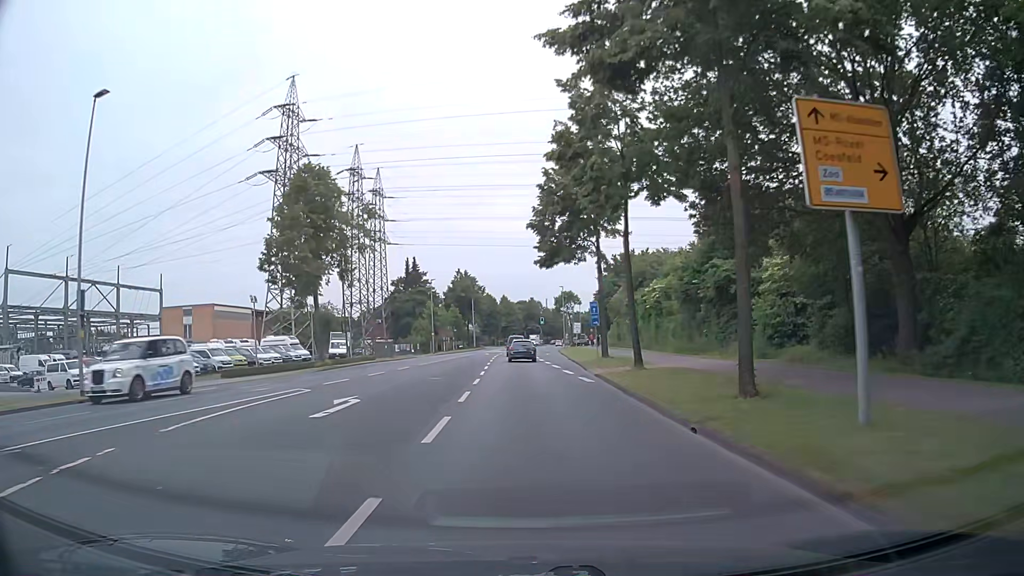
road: secondary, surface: asphalt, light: Day
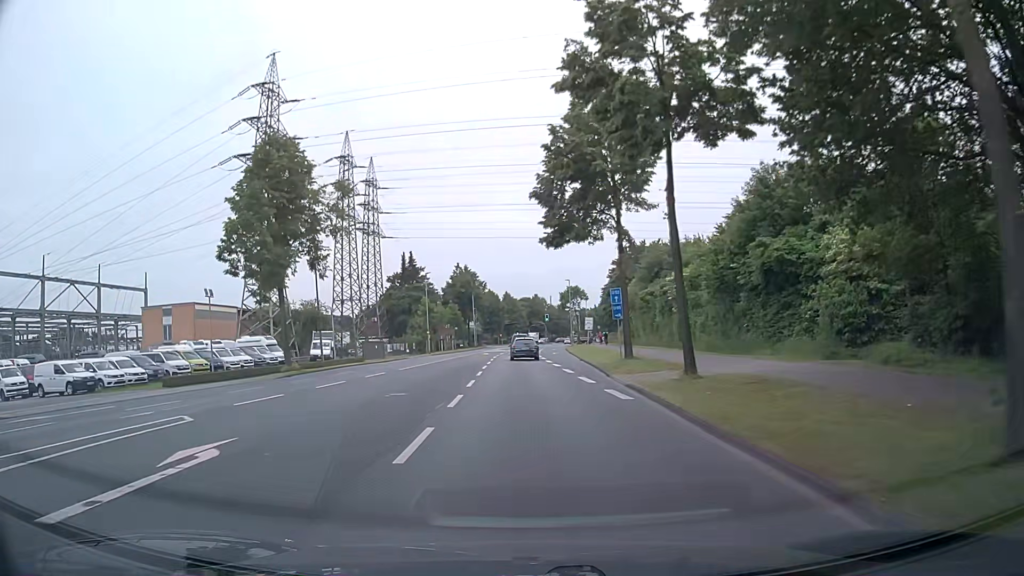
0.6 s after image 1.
(+0.1, +7.6) m; +1°
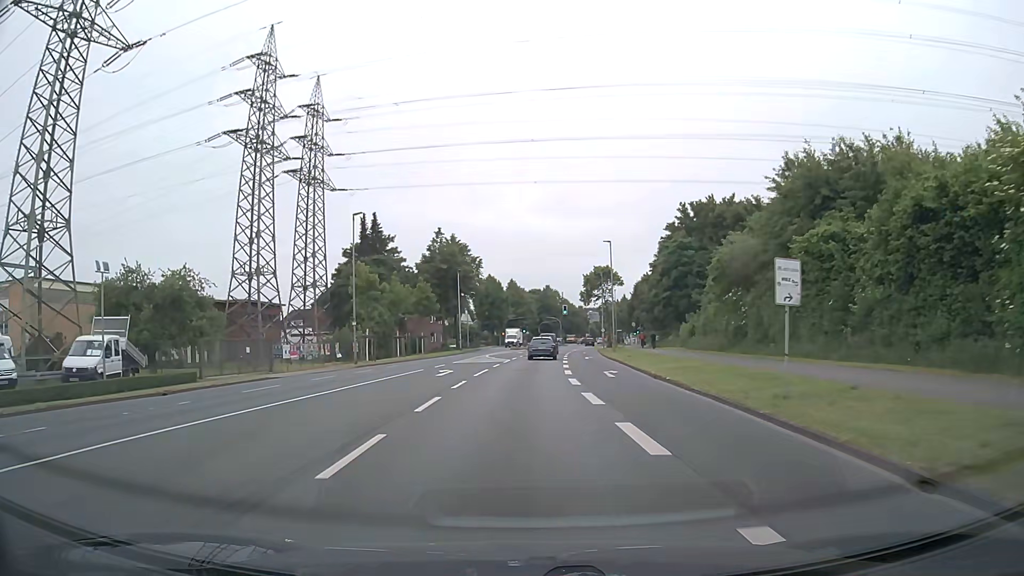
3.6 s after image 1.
(-0.6, +38.1) m; -1°
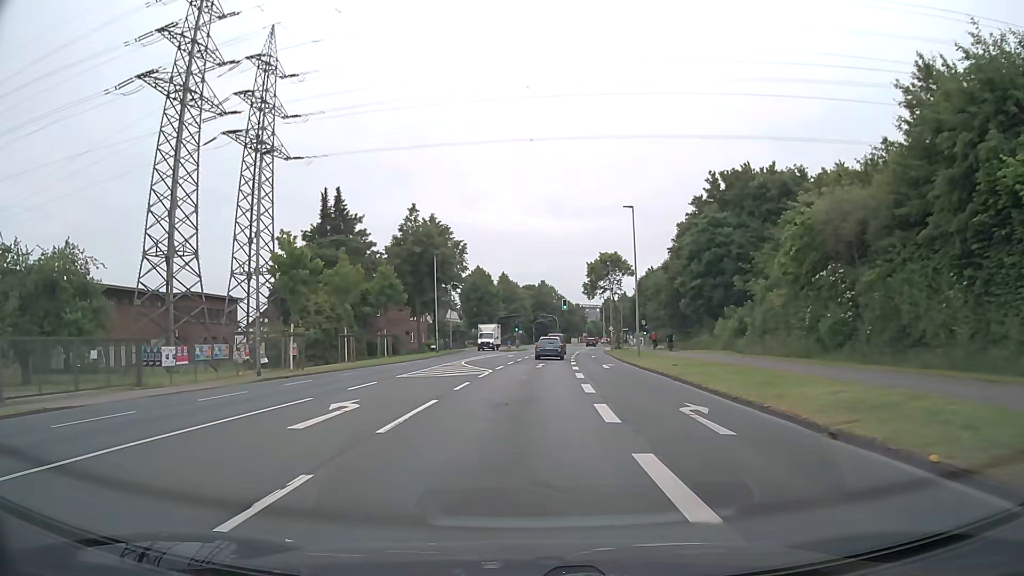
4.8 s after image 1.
(0.0, +15.2) m; 0°
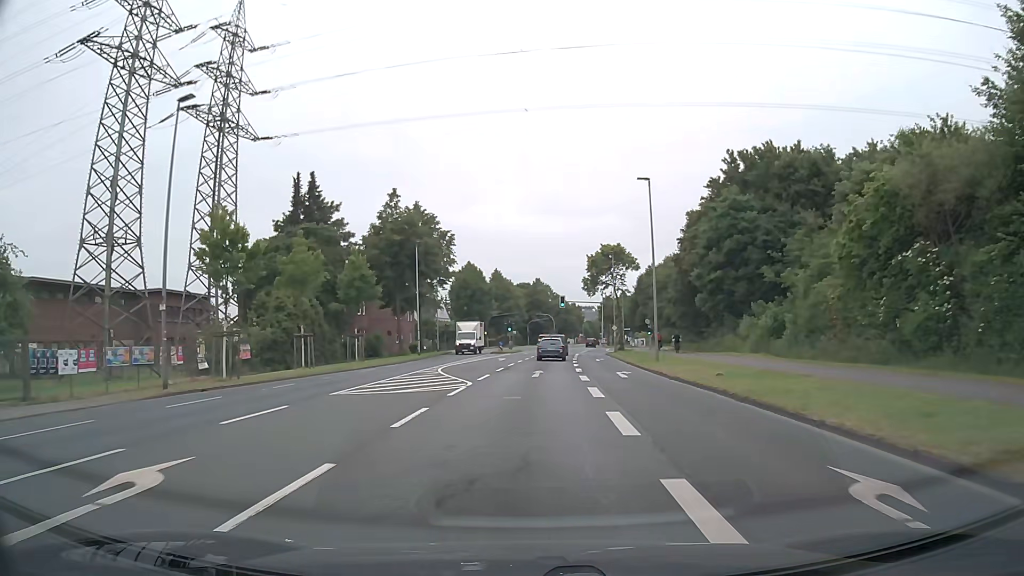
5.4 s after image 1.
(0.0, +7.6) m; 0°
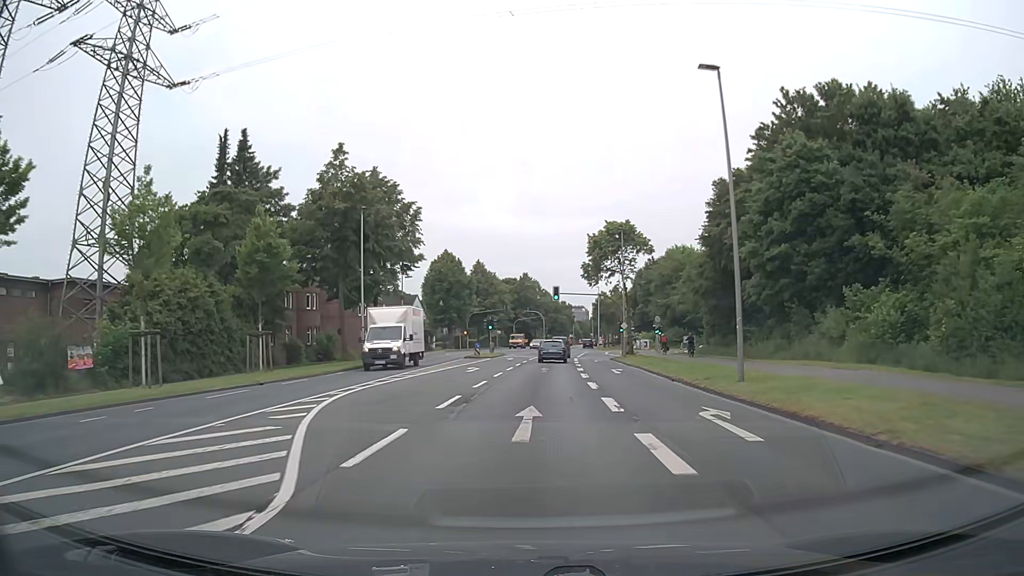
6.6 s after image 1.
(+0.1, +15.2) m; +1°
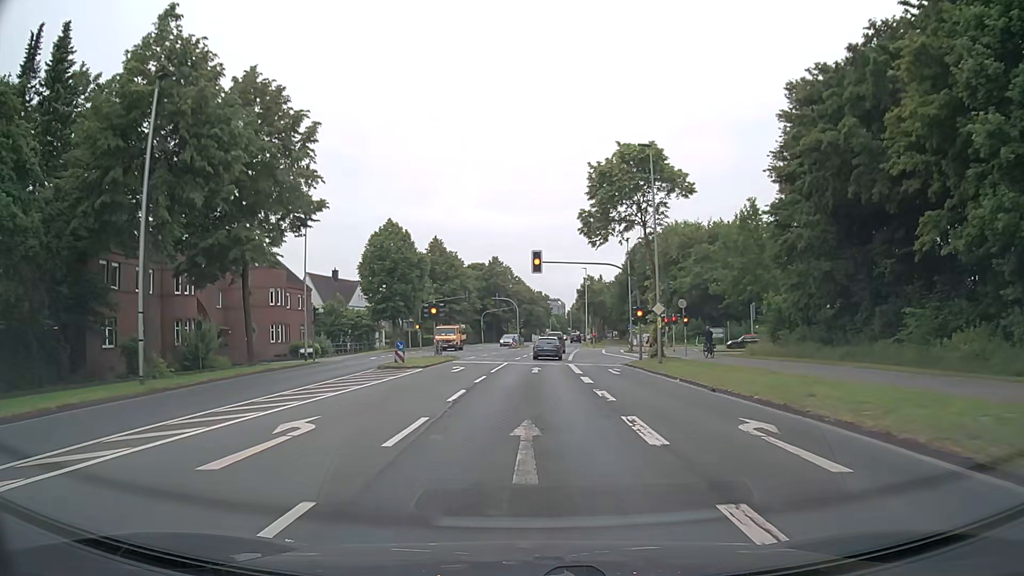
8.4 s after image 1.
(+0.3, +22.7) m; +2°
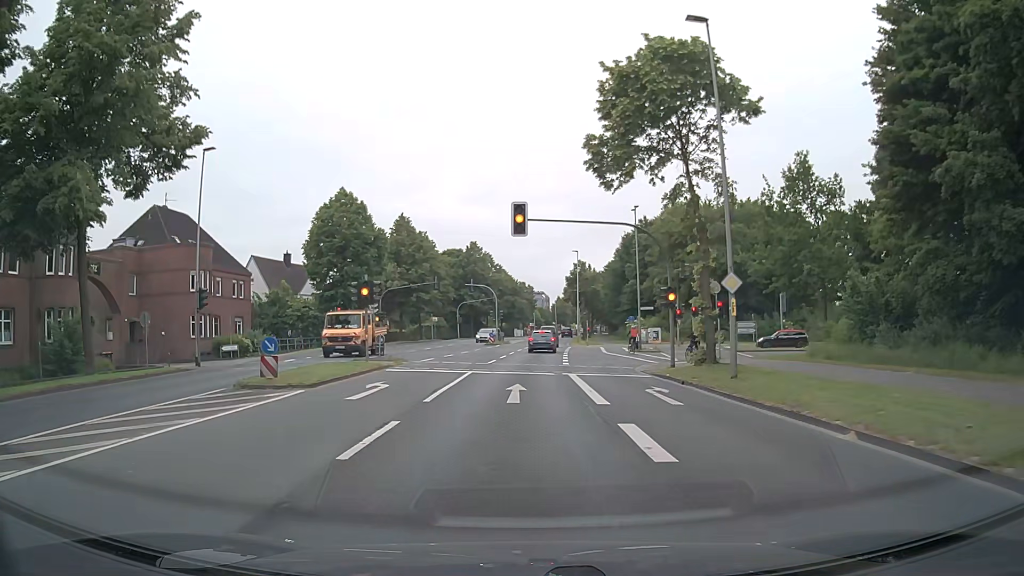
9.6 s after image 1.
(+0.1, +12.9) m; +1°
(0, +10) (0, +20) (0, +30) (0, +40) (+1, +50) (+1, +60) (+2, +70) (+3, +80) (+4, +90) (+4, +100) m
